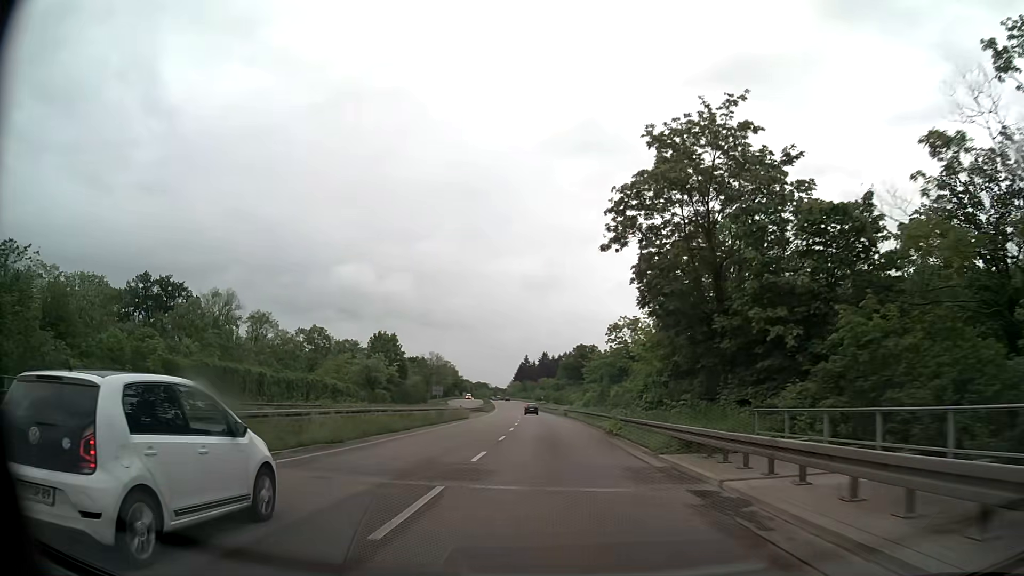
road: trunk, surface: asphalt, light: Day
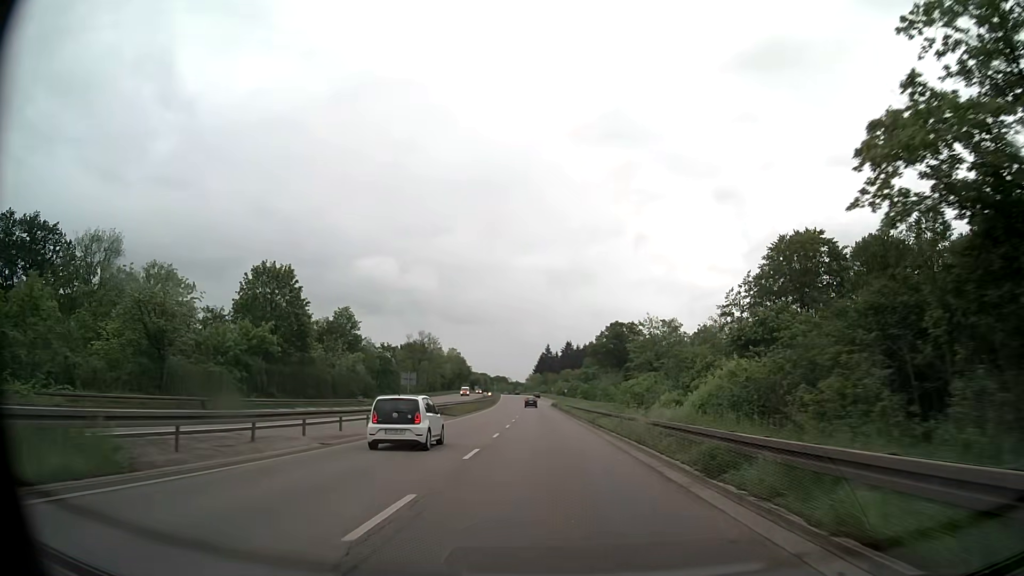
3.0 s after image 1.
(-0.8, +53.9) m; -2°
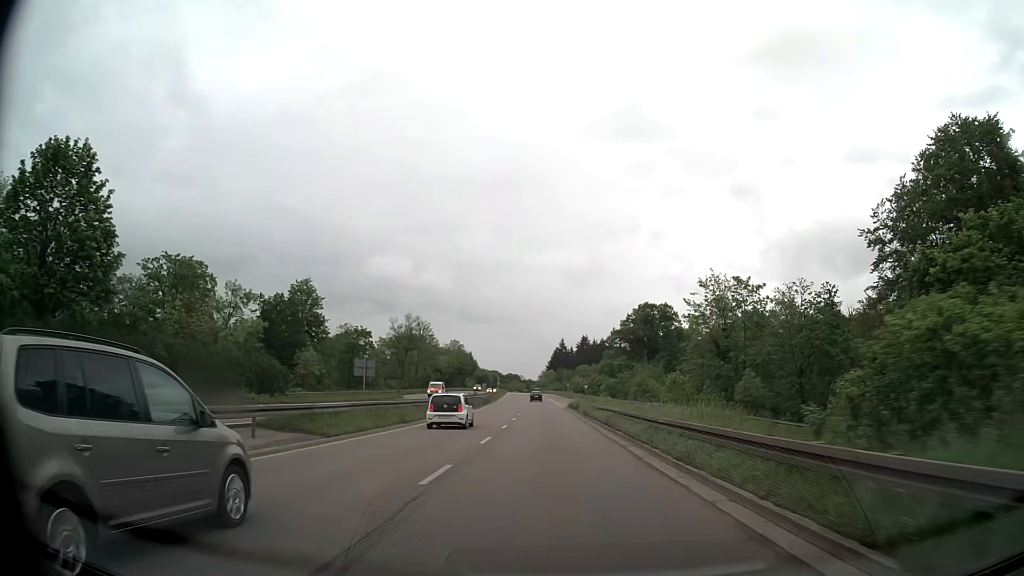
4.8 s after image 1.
(-0.3, +32.2) m; -1°
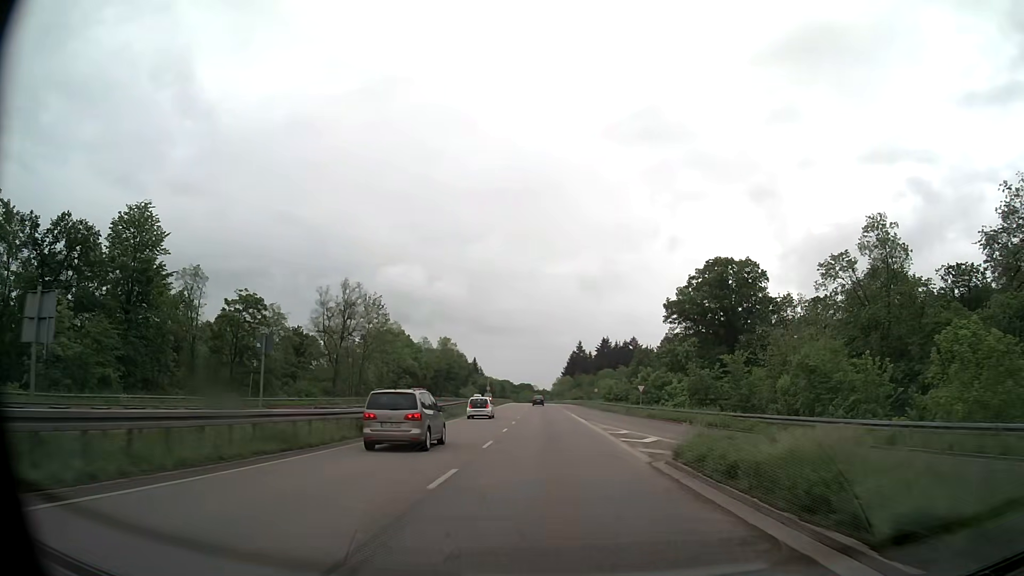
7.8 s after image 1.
(-0.7, +53.9) m; -1°
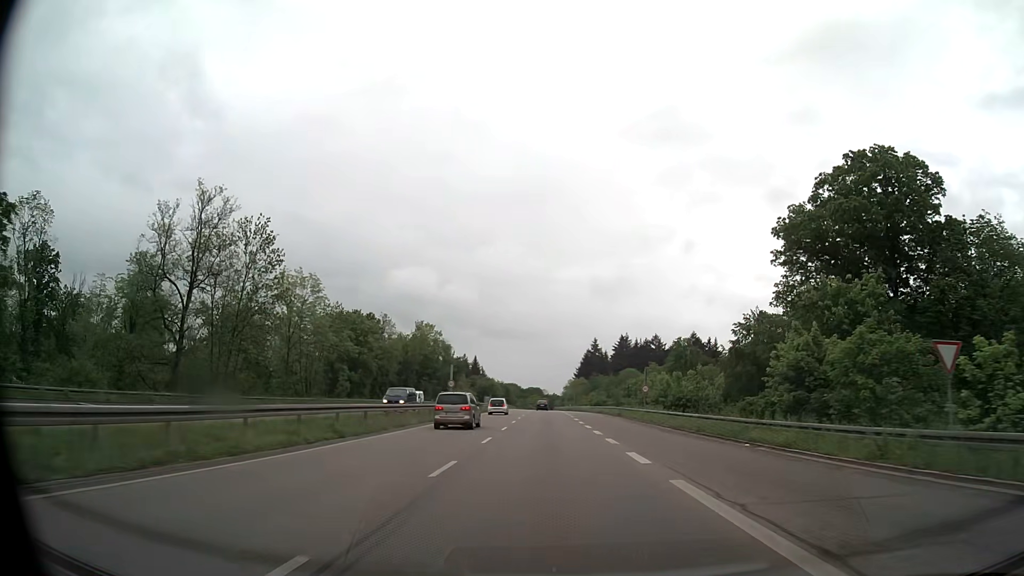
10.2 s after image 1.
(-0.4, +43.8) m; -1°
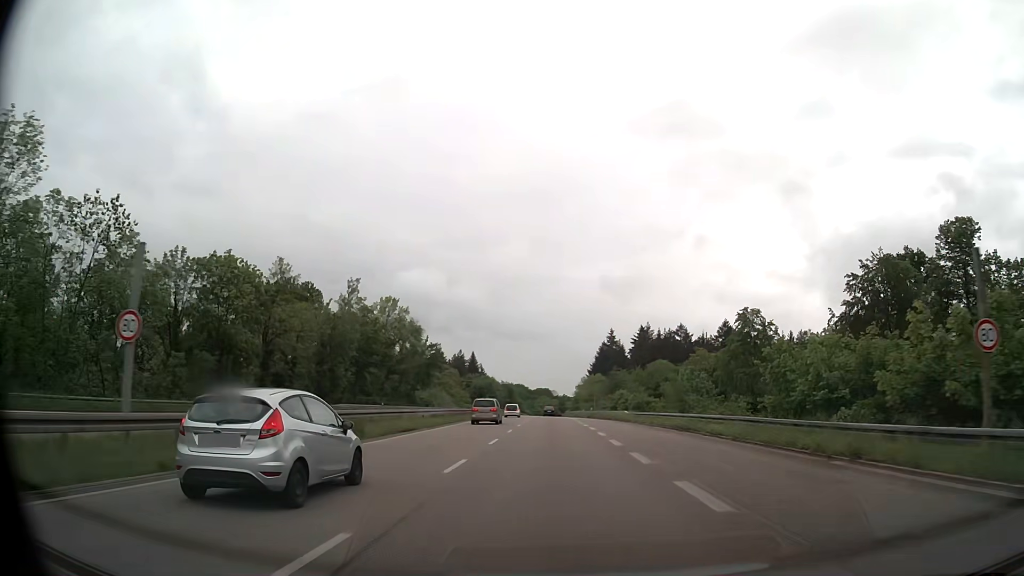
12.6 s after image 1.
(-0.2, +43.9) m; -1°
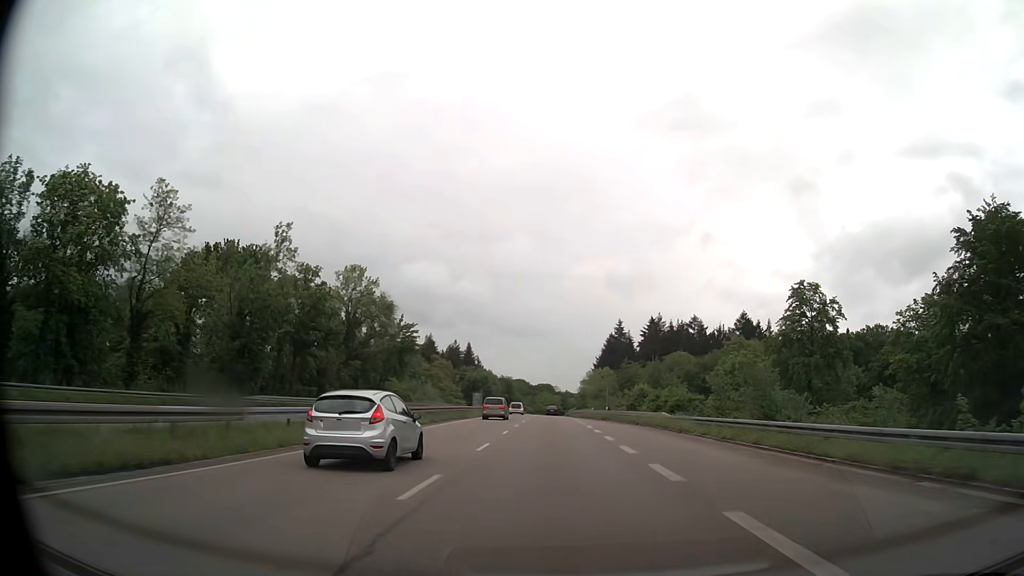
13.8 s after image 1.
(0.0, +21.8) m; 0°
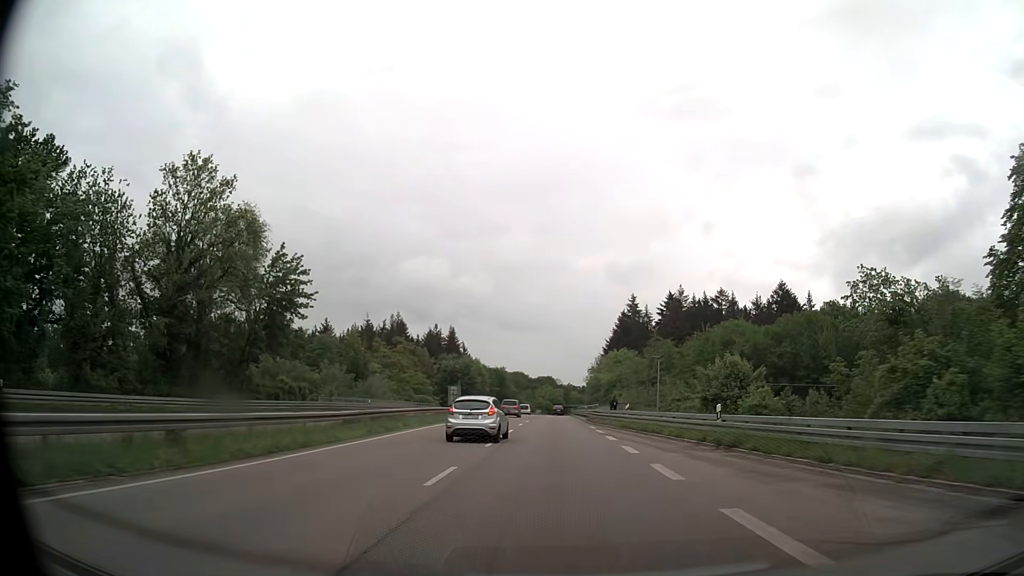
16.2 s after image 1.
(0.0, +43.3) m; 0°
(0, +10) (0, +20) (0, +30) (0, +40) (0, +50) (0, +60) (0, +70) (0, +80) (0, +90) (+1, +100) m
